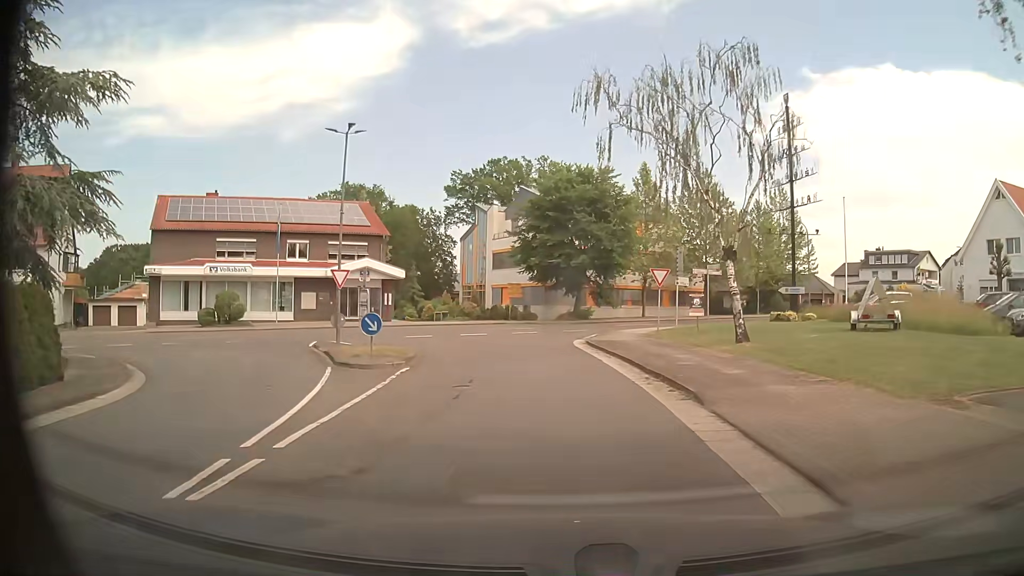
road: secondary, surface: asphalt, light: Day
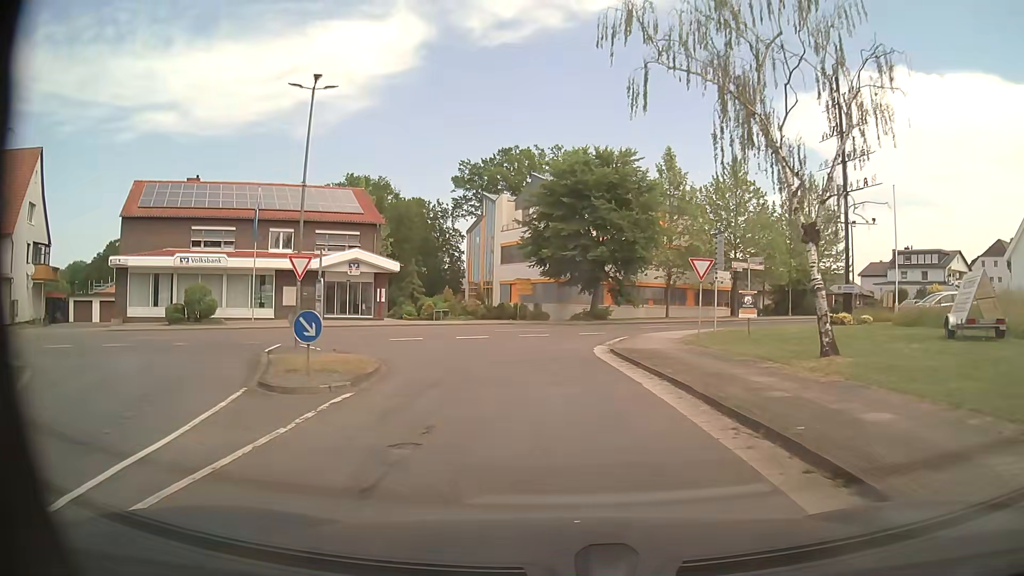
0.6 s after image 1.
(0.0, +5.5) m; 0°
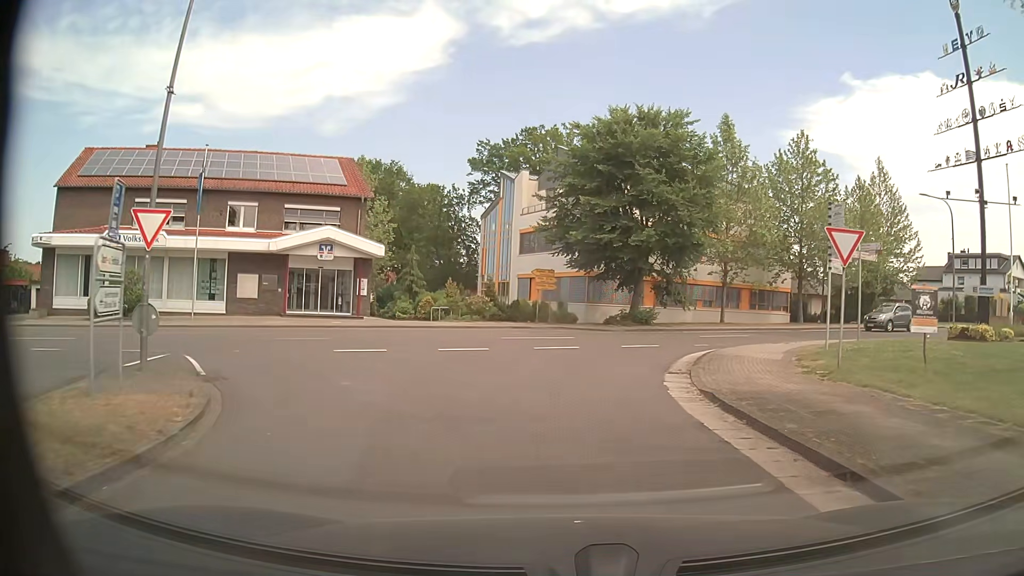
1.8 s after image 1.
(-0.2, +9.4) m; -2°
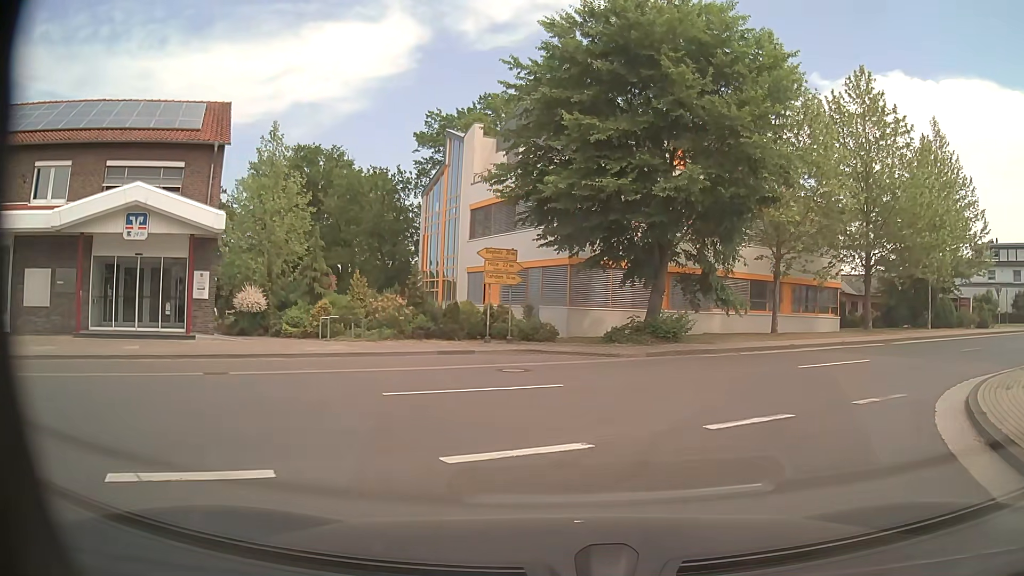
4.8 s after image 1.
(+0.1, +13.8) m; +3°
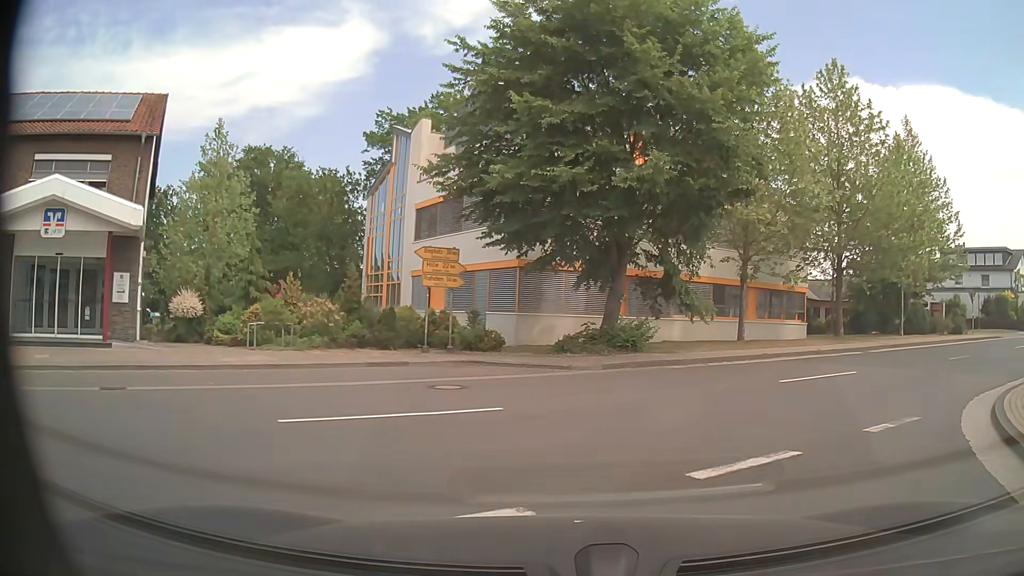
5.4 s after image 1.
(+0.1, +2.1) m; +4°
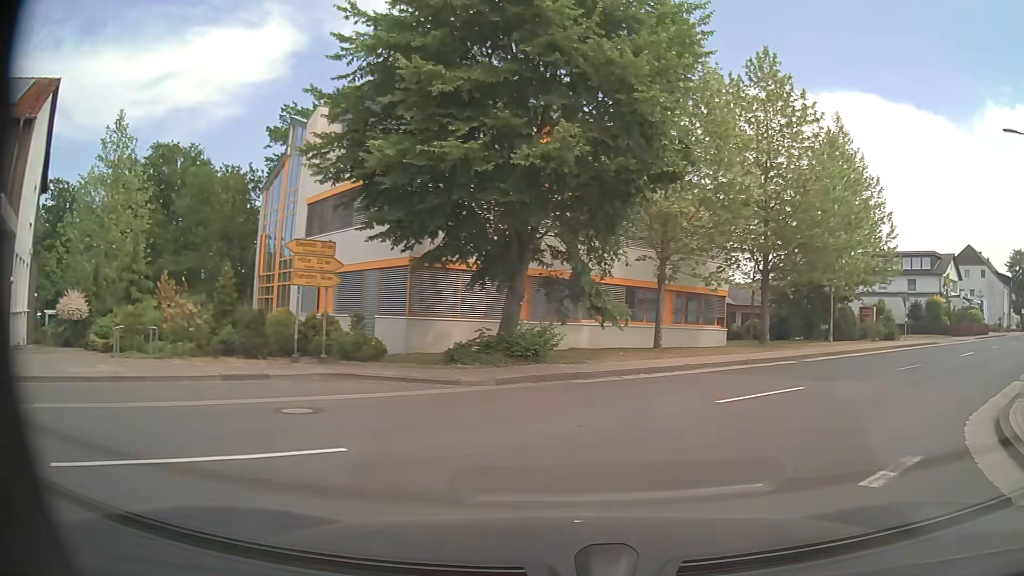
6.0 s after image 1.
(+0.1, +2.7) m; +7°
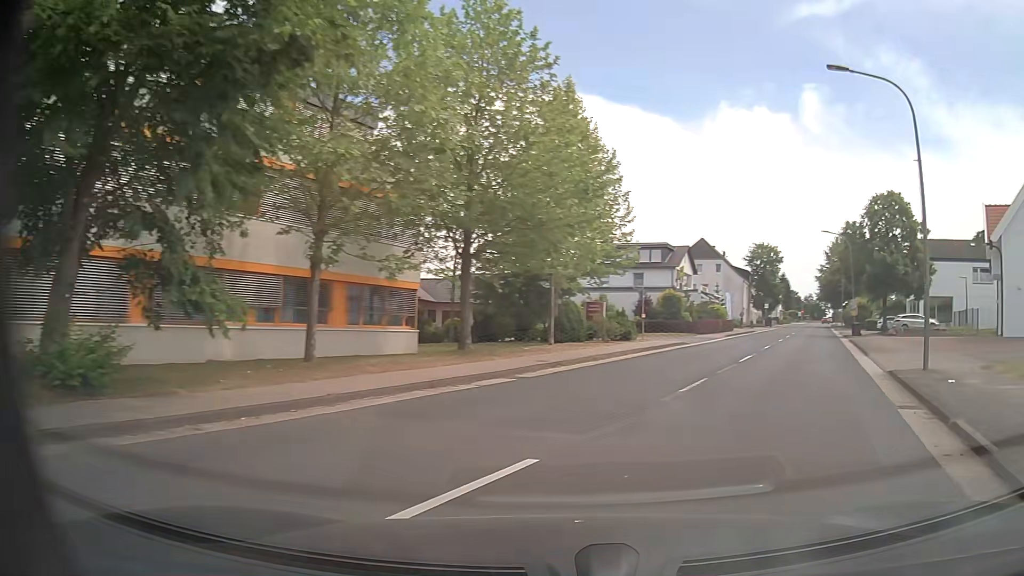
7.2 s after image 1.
(+1.6, +7.0) m; +25°
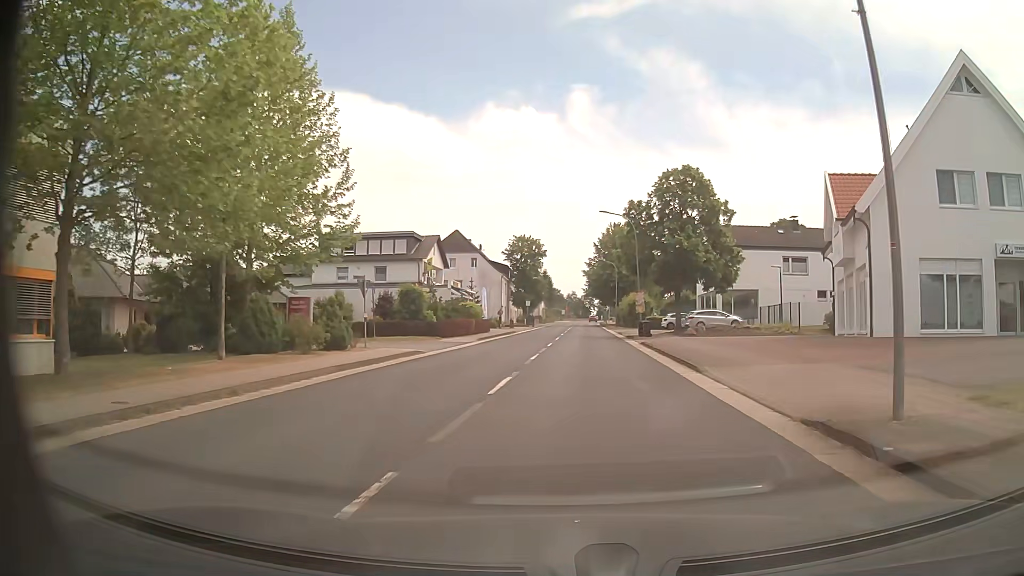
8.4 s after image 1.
(+2.1, +9.2) m; +21°
(0, +10) (0, +20) (+1, +30) (+1, +40) (+1, +50) (+2, +60) (+2, +70) (+3, +80) (+3, +90) (+4, +100) m
